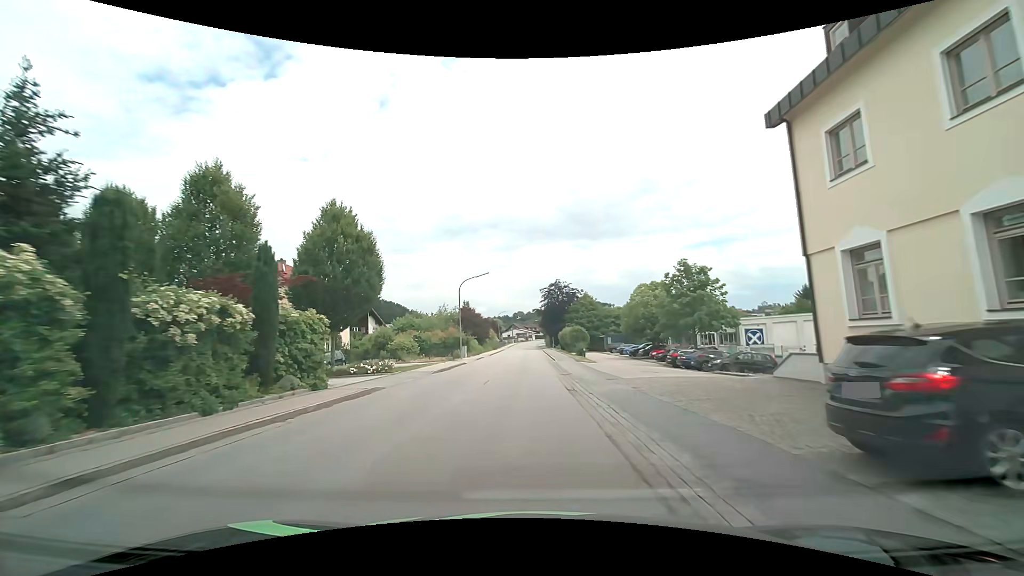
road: tertiary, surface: asphalt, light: Day
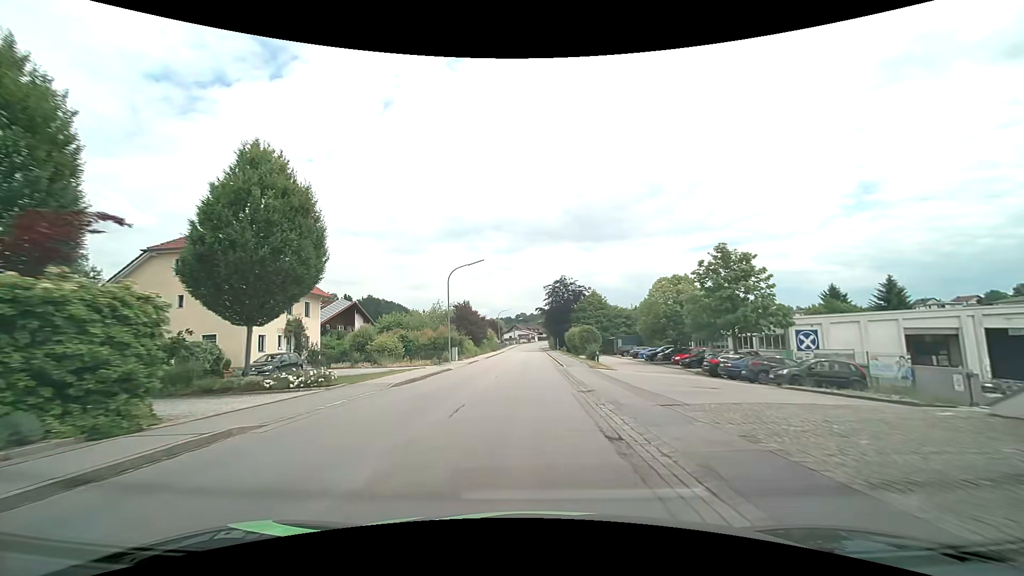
(-0.1, +7.6) m; -1°
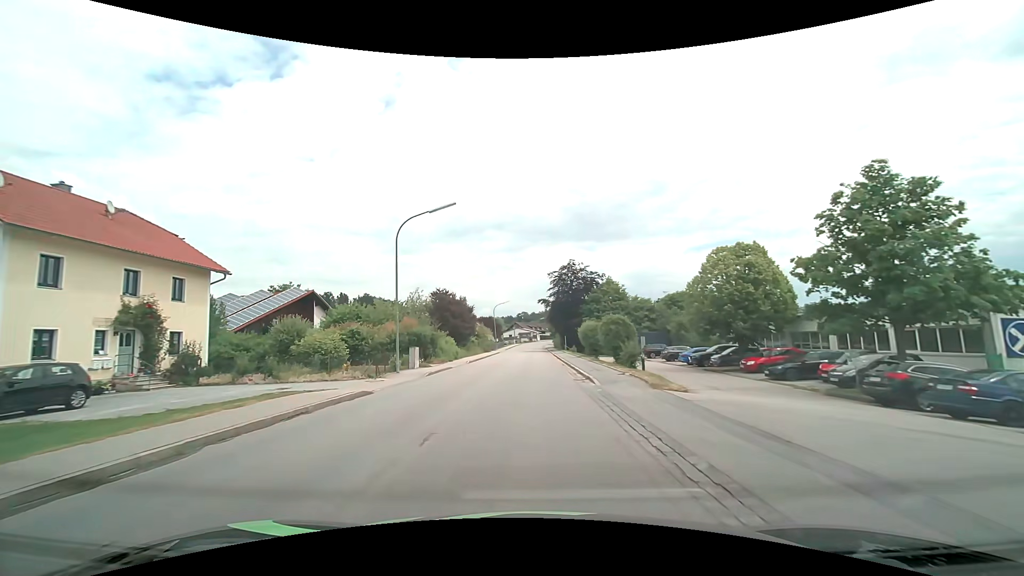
(0.0, +15.1) m; 0°
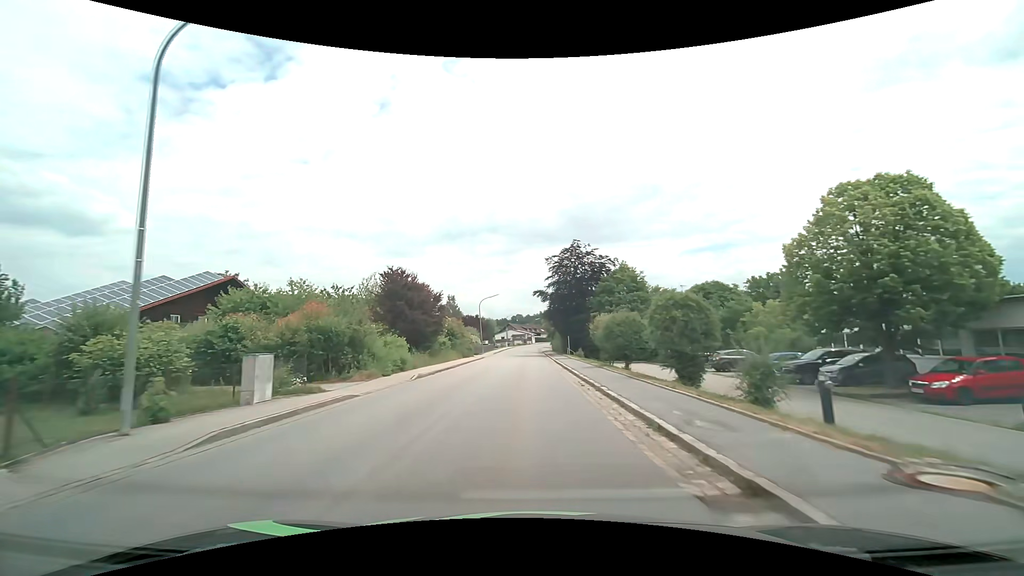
(+0.1, +14.9) m; +1°
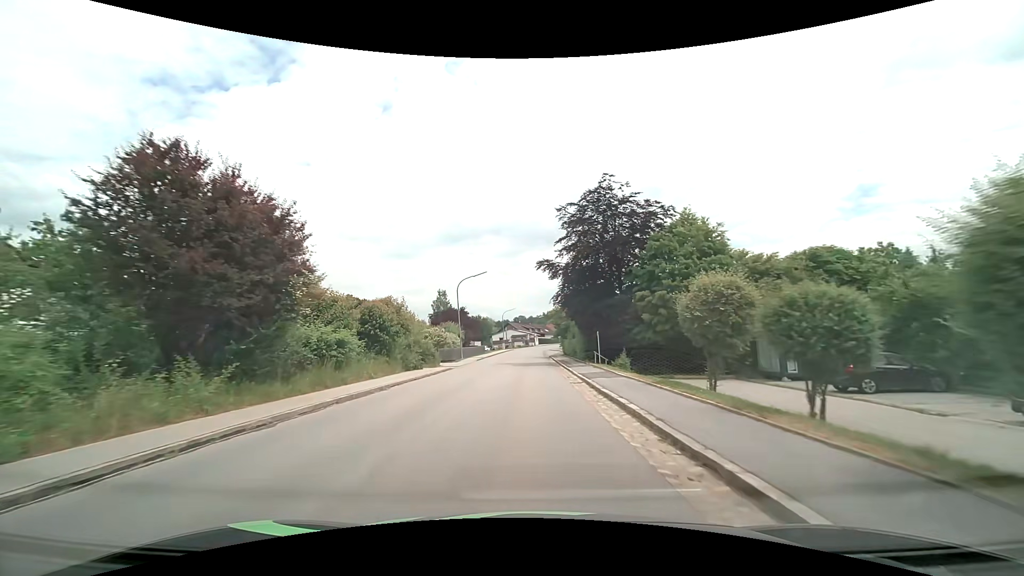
(0.0, +21.9) m; 0°
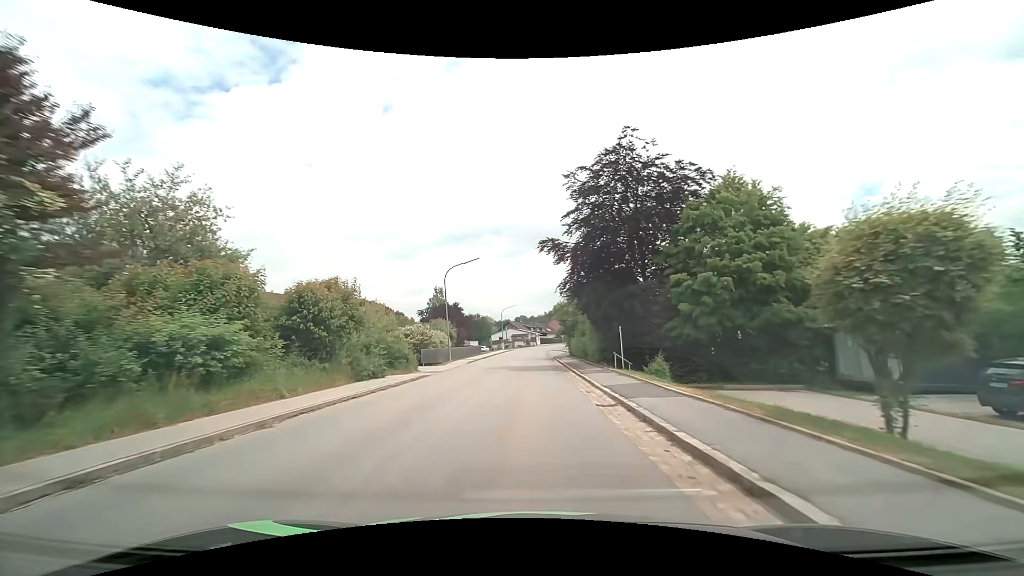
(0.0, +7.2) m; 0°
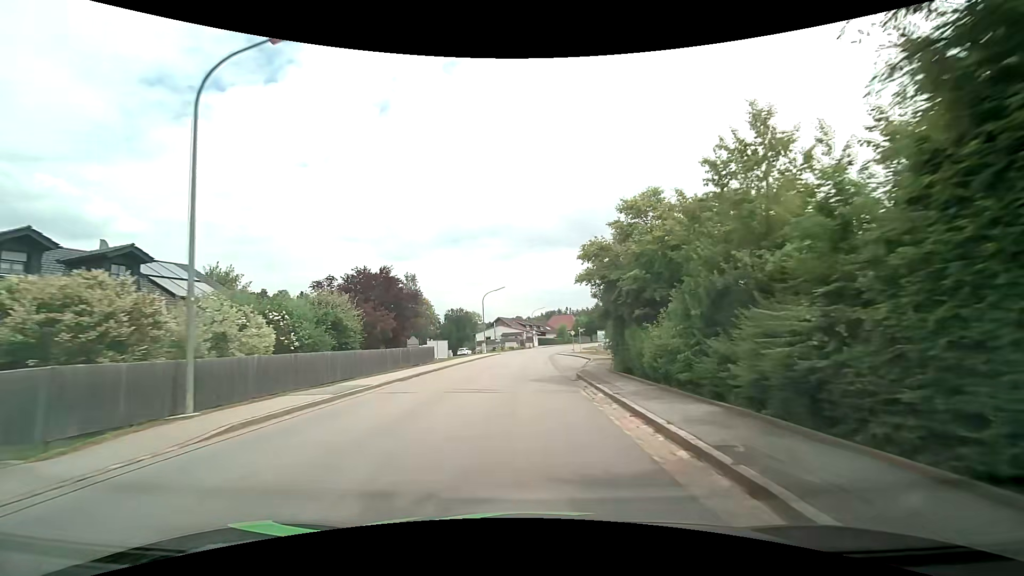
(0.0, +28.8) m; +1°
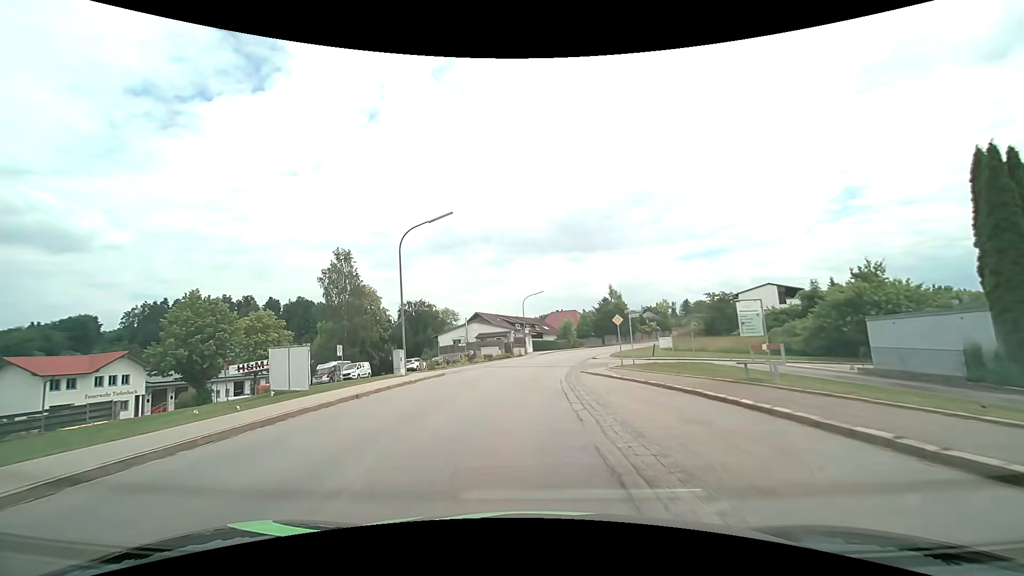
(+0.1, +35.6) m; +1°
(0, +10) (0, +20) (+1, +30) (+2, +40) (+3, +50) (+5, +60) (+8, +69) (+11, +79) (+15, +88) (+19, +97) m
